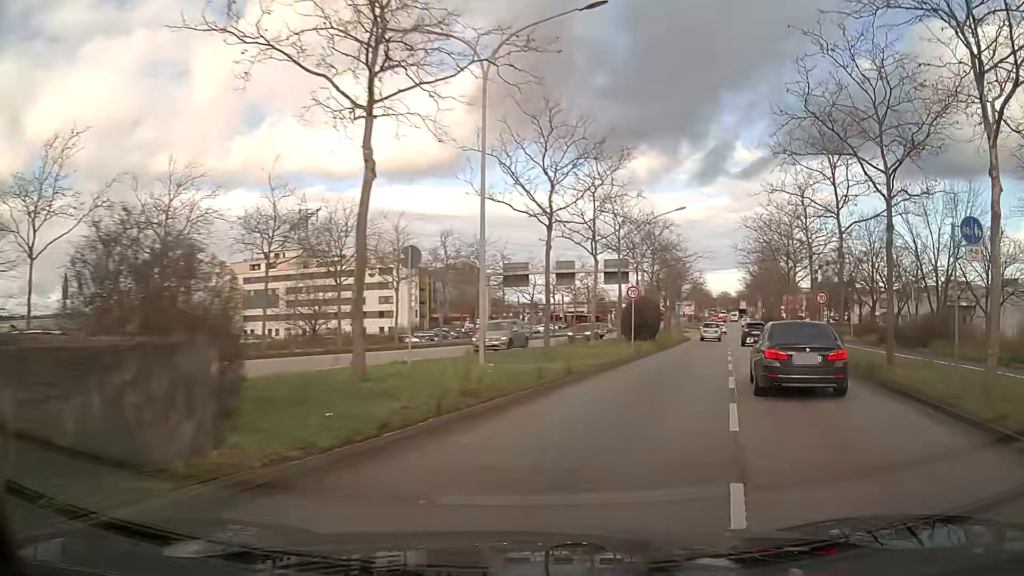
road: primary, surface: asphalt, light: Day
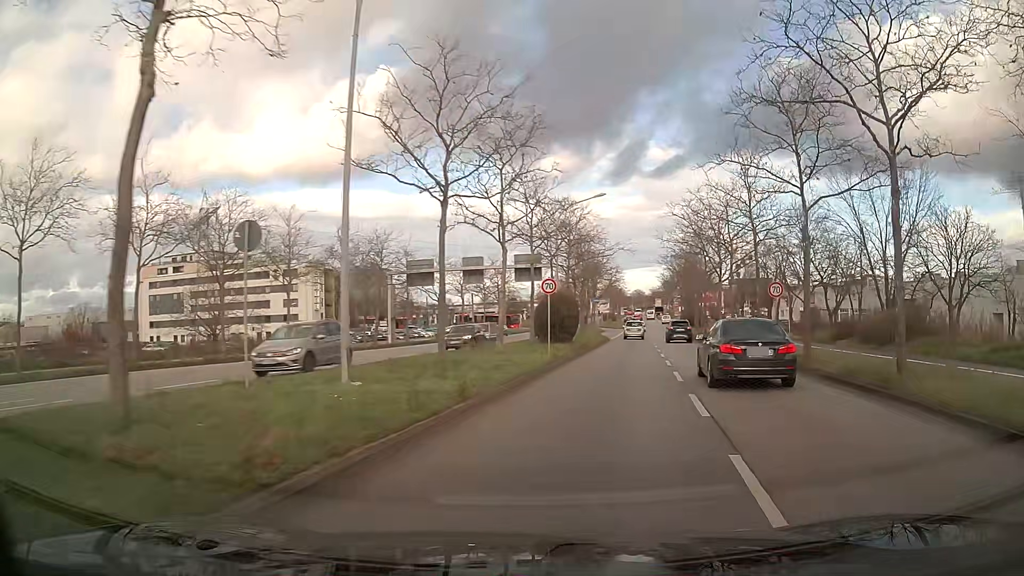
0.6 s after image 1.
(+0.3, +5.0) m; +6°
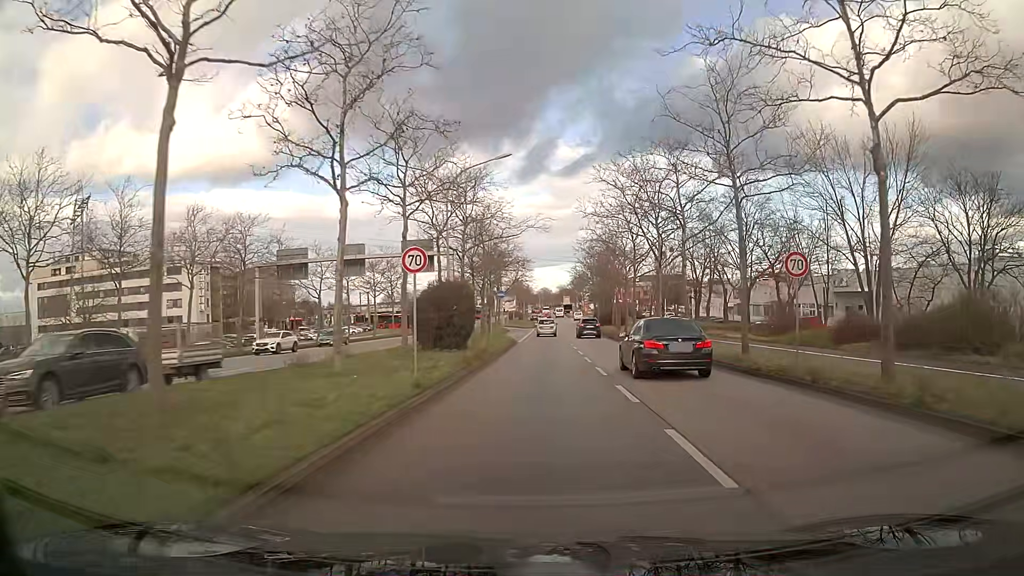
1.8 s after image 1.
(+0.6, +10.6) m; +5°
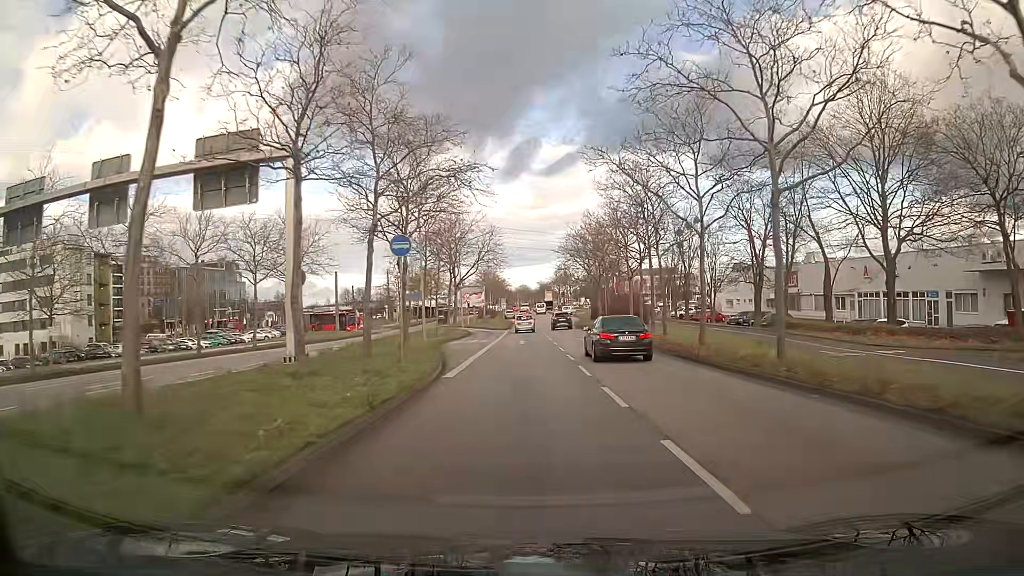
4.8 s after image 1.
(+0.6, +30.9) m; +2°
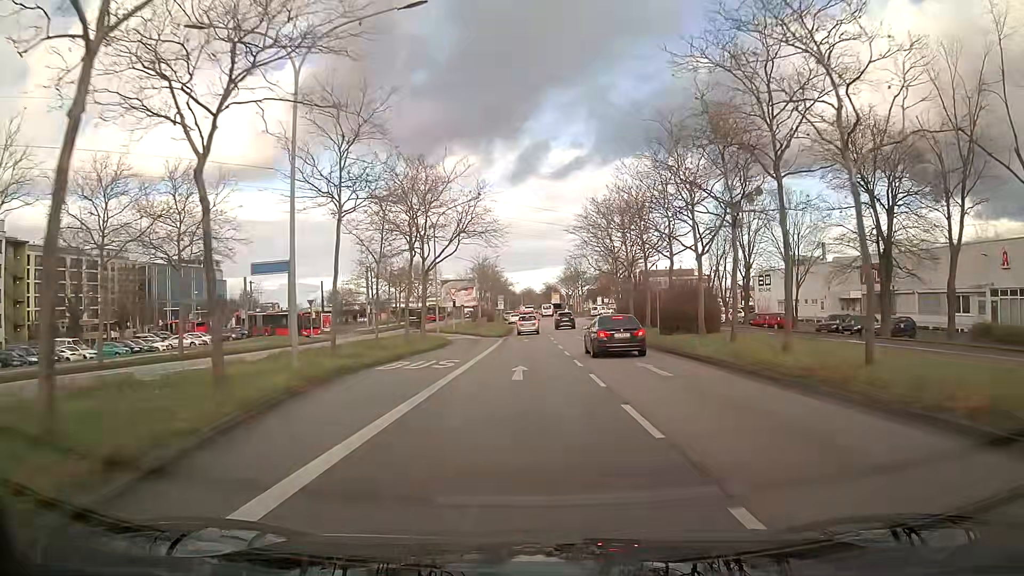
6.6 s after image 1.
(0.0, +21.2) m; 0°
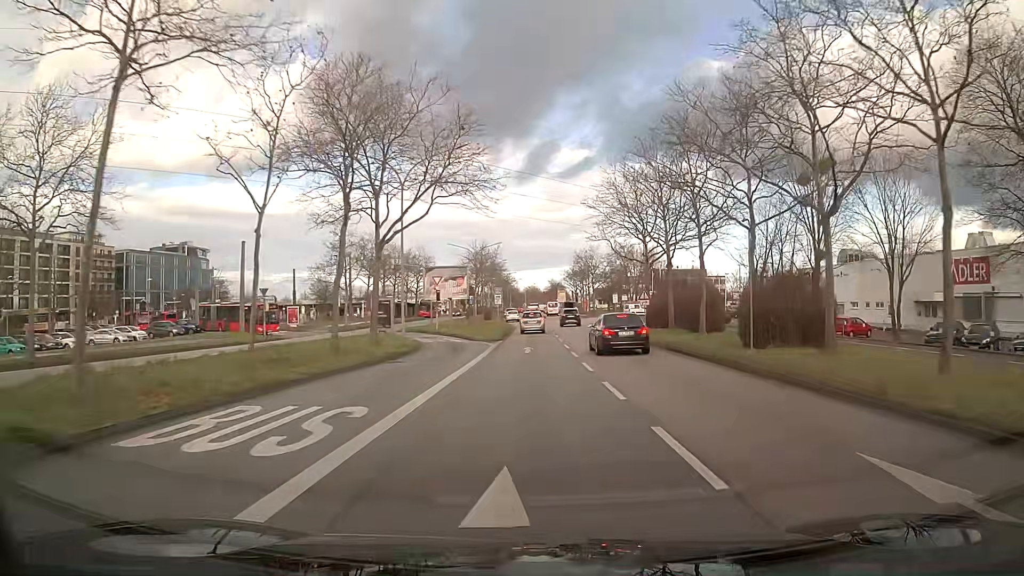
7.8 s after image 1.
(-0.1, +14.2) m; 0°
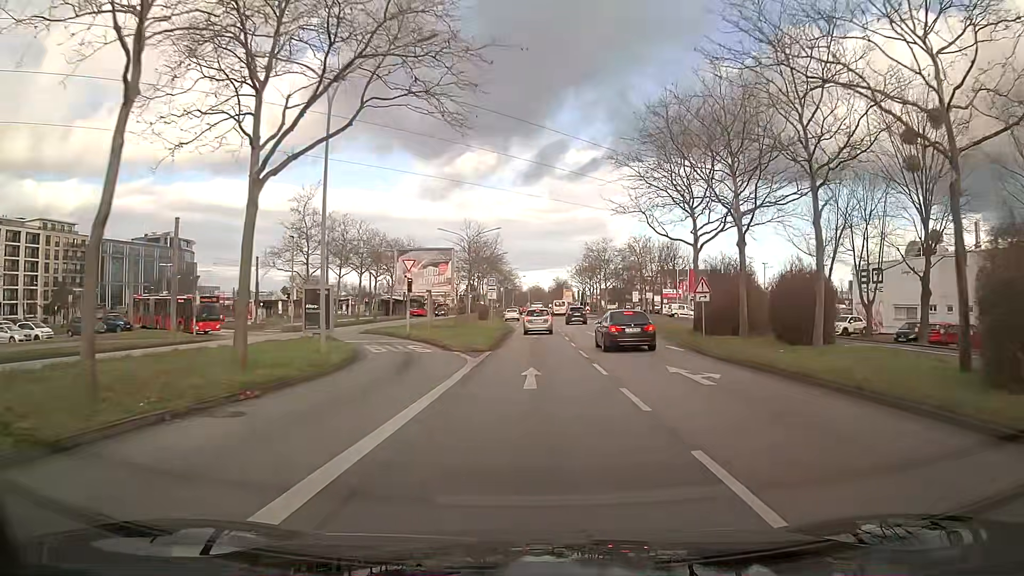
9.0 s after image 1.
(0.0, +13.6) m; 0°
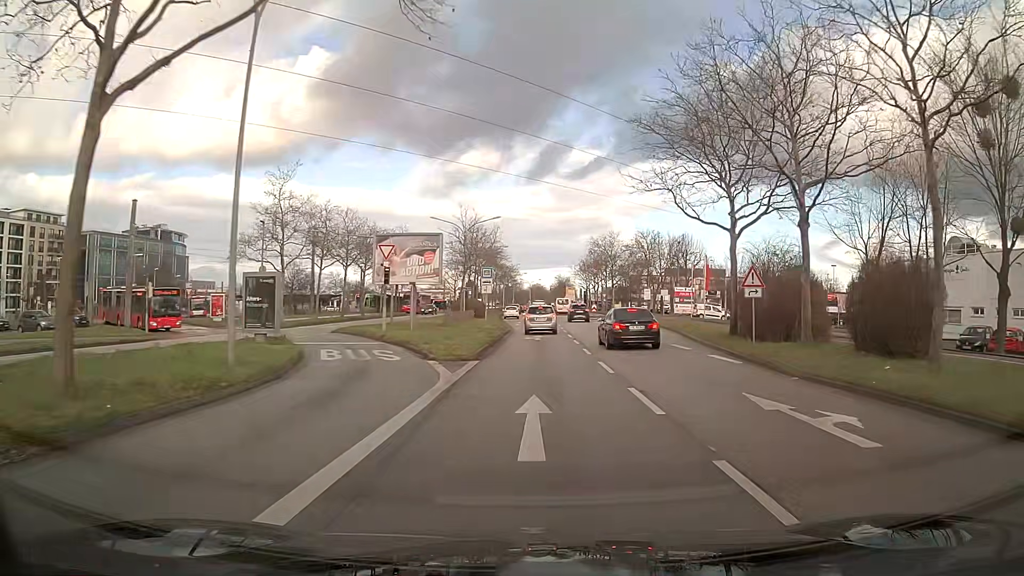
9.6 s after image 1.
(0.0, +6.5) m; 0°
(0, +10) (0, +20) (0, +30) (0, +40) (0, +50) (-1, +60) (-1, +70) (-2, +80) (-2, +90) (-2, +100) m
